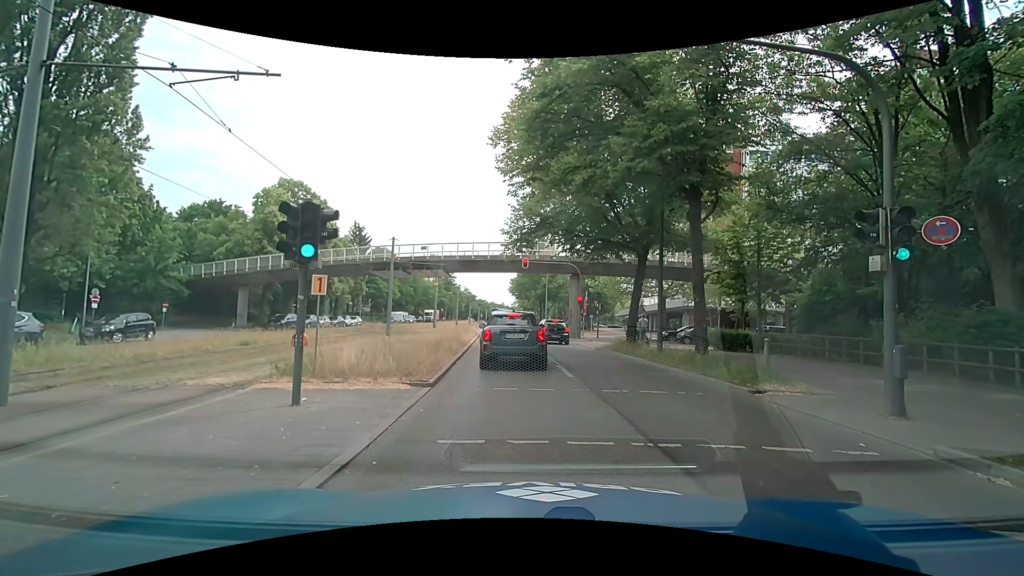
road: secondary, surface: asphalt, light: Day
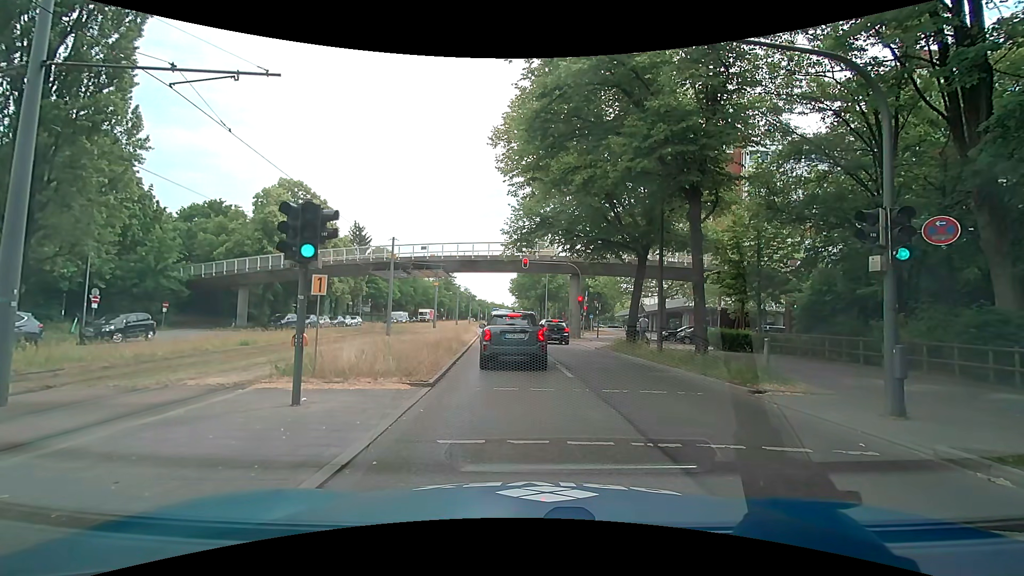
(0.0, 0.0) m; 0°
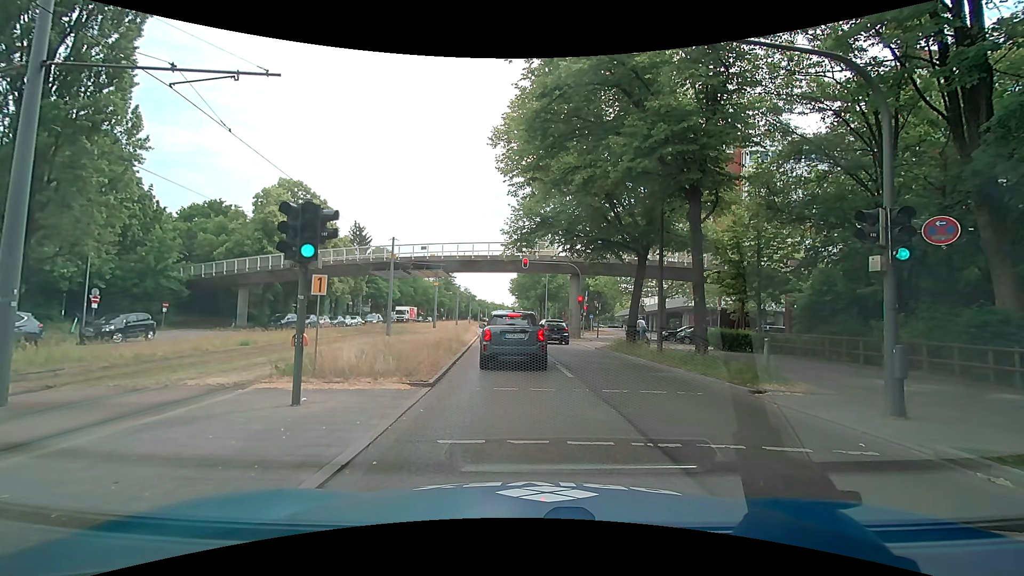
(0.0, 0.0) m; 0°
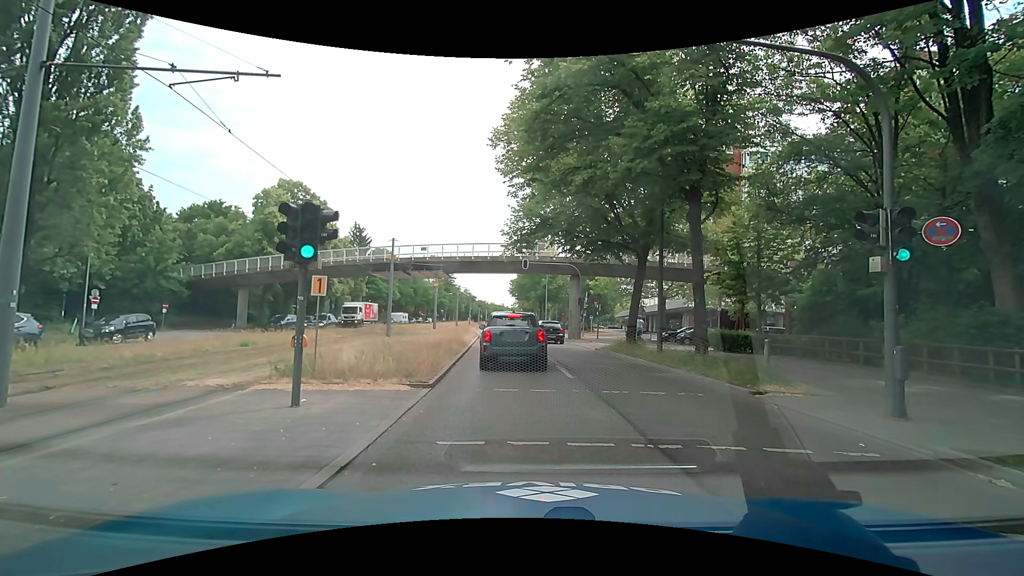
(0.0, 0.0) m; 0°
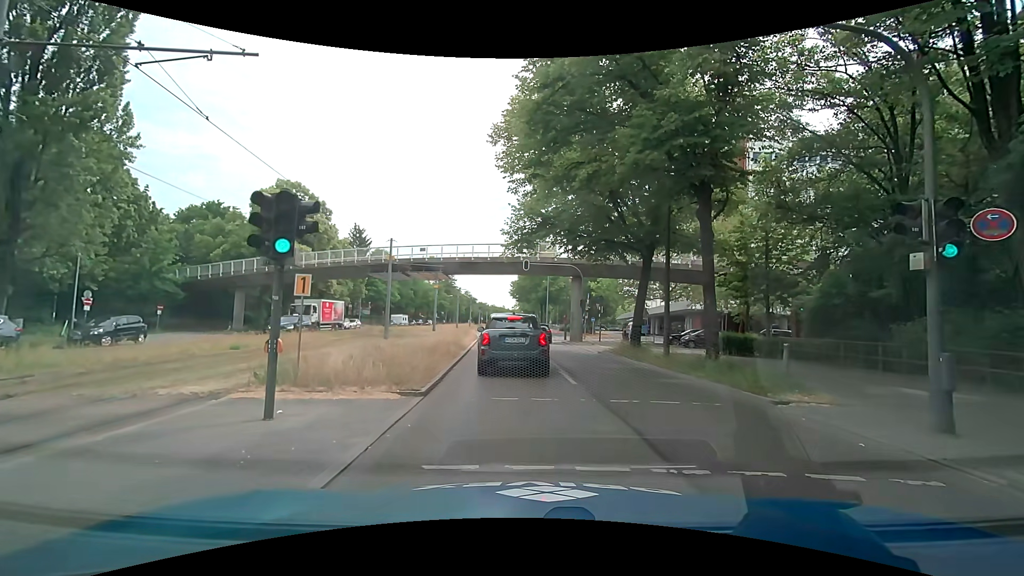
(0.0, +0.9) m; -1°
